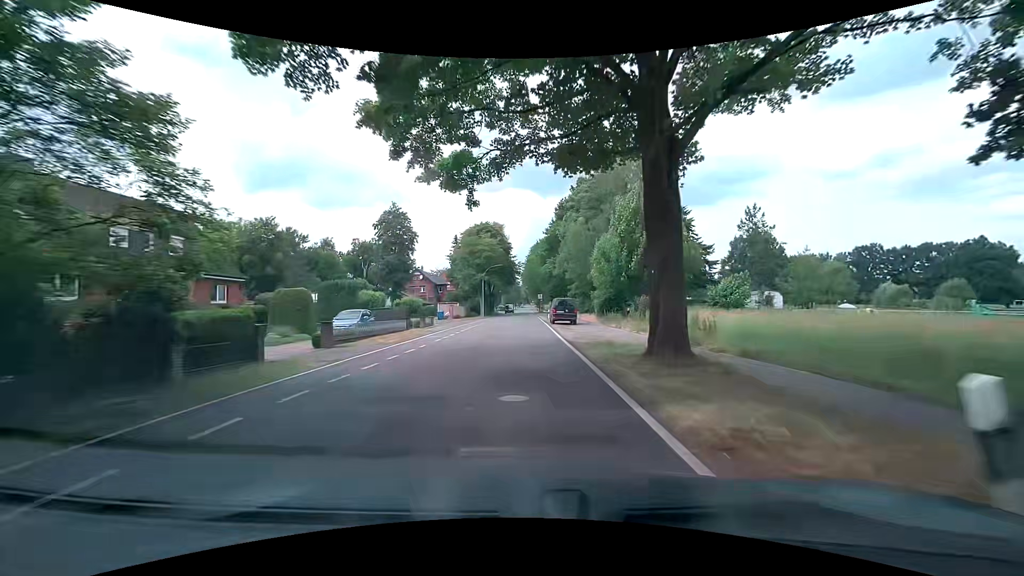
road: tertiary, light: Day
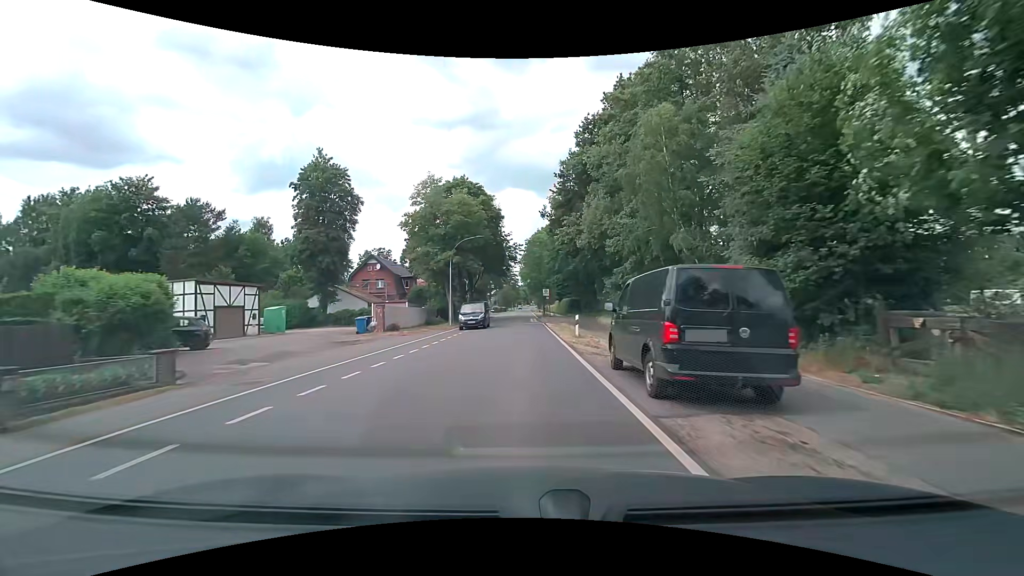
(+0.4, +30.4) m; +1°
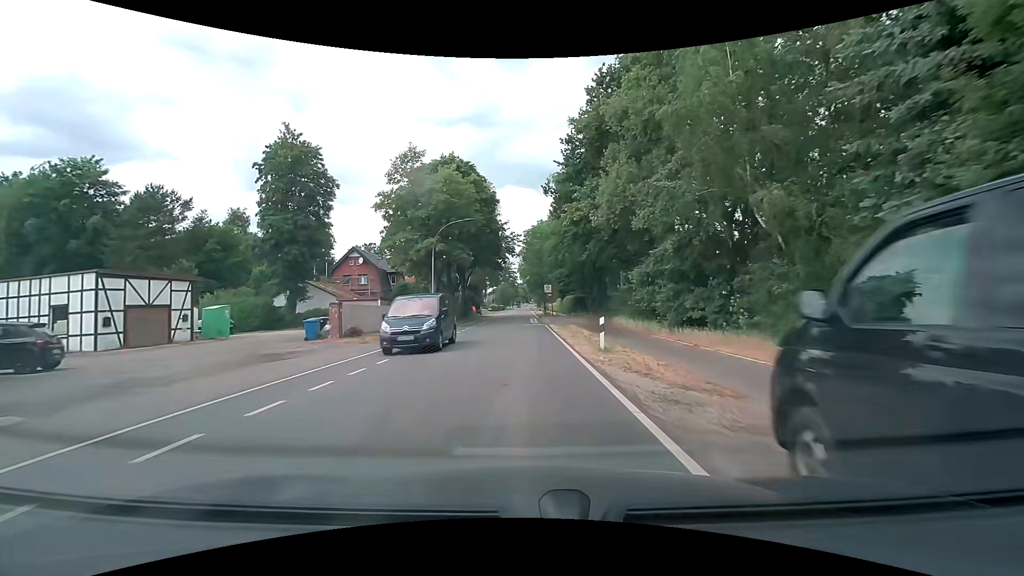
(0.0, +7.6) m; 0°
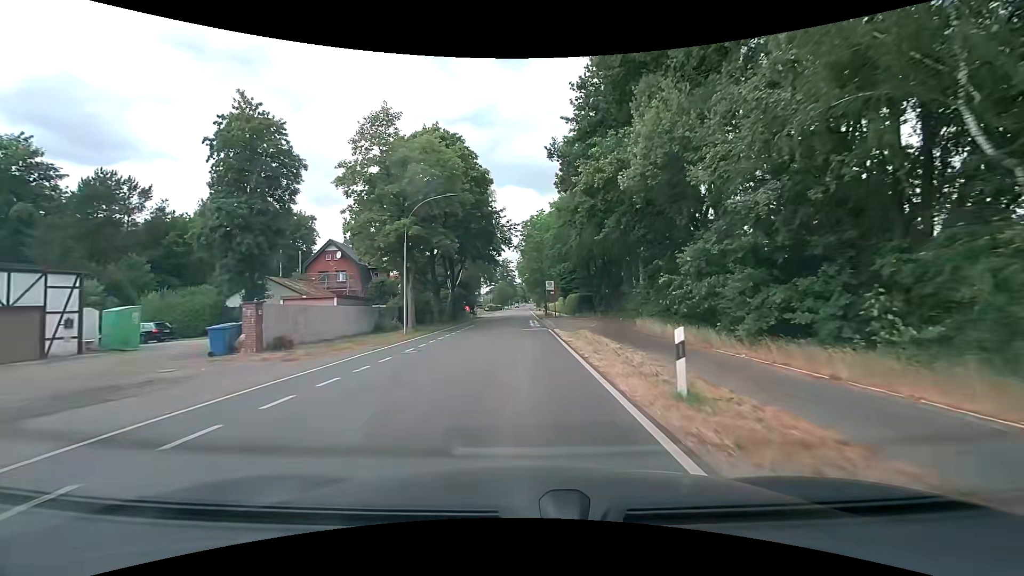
(+0.1, +7.6) m; +1°
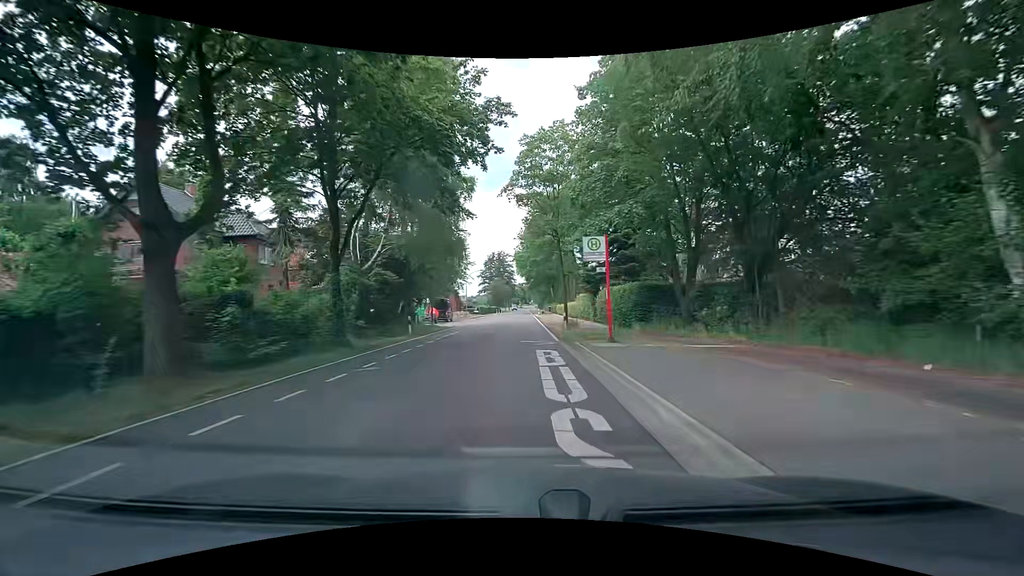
(0.0, +30.5) m; 0°
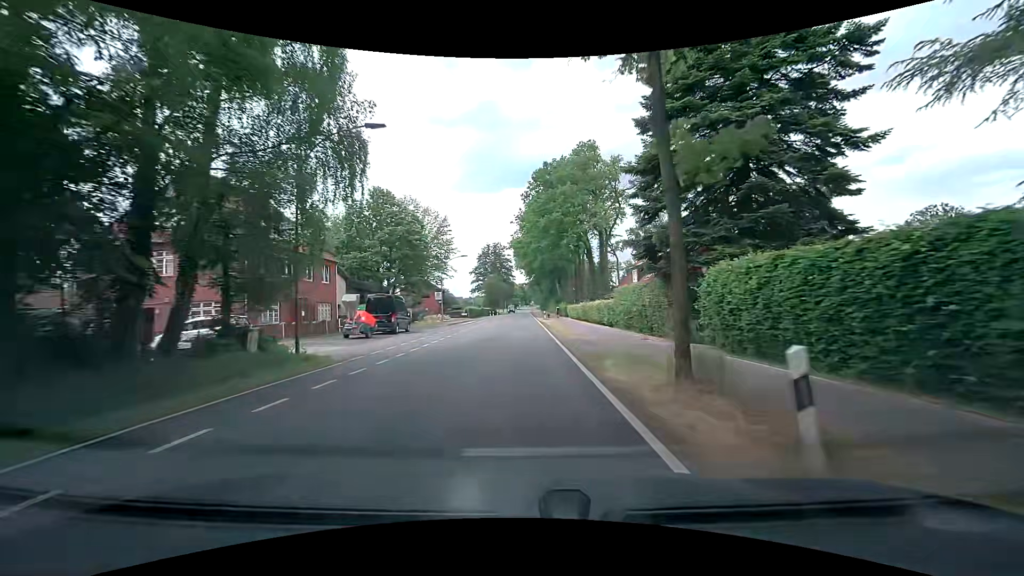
(-0.1, +22.9) m; 0°
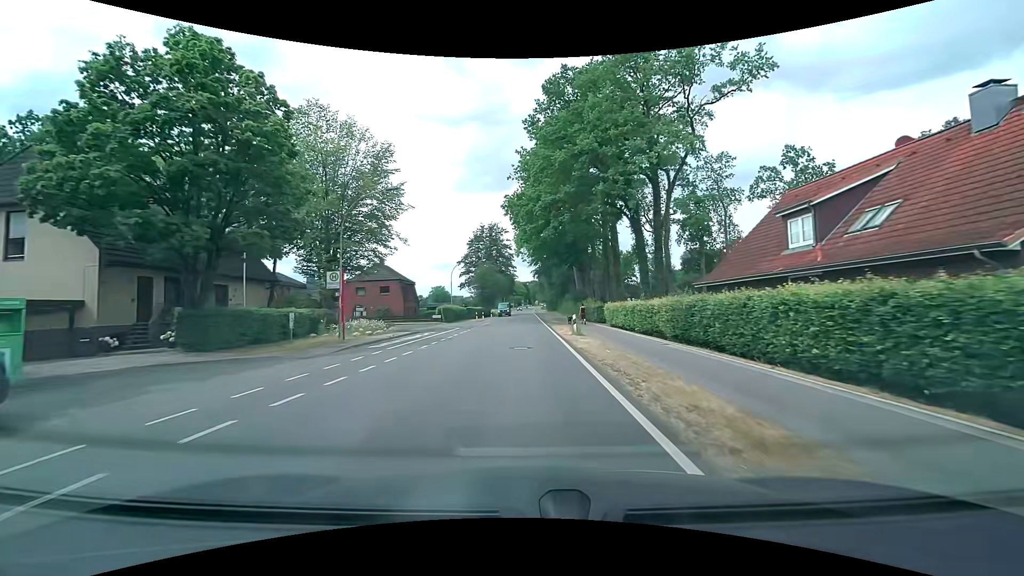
(-0.2, +30.5) m; -1°
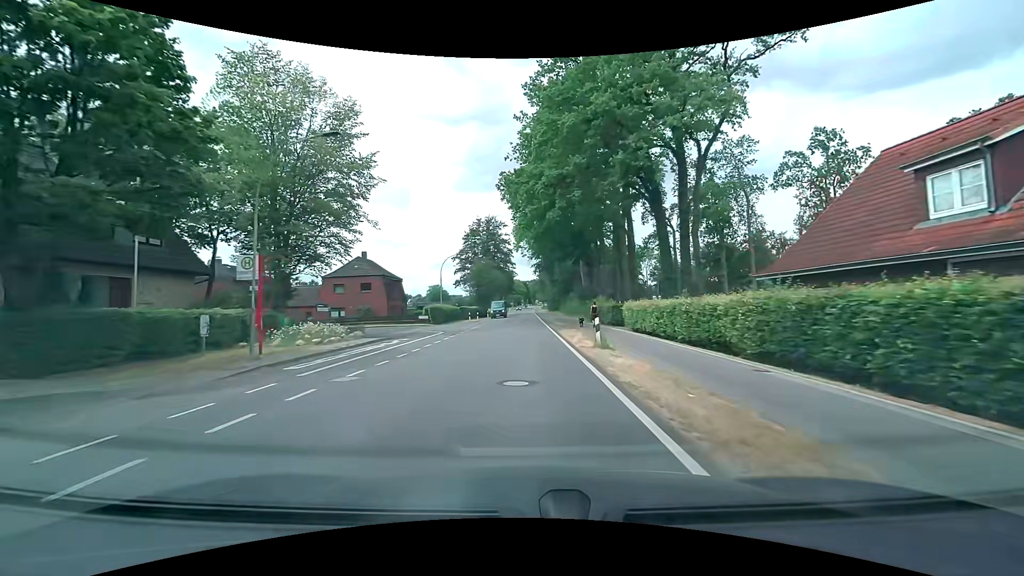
(0.0, +7.6) m; 0°
(0, +10) (0, +20) (0, +30) (0, +40) (0, +50) (0, +60) (0, +70) (0, +80) (0, +90) (0, +100) m
